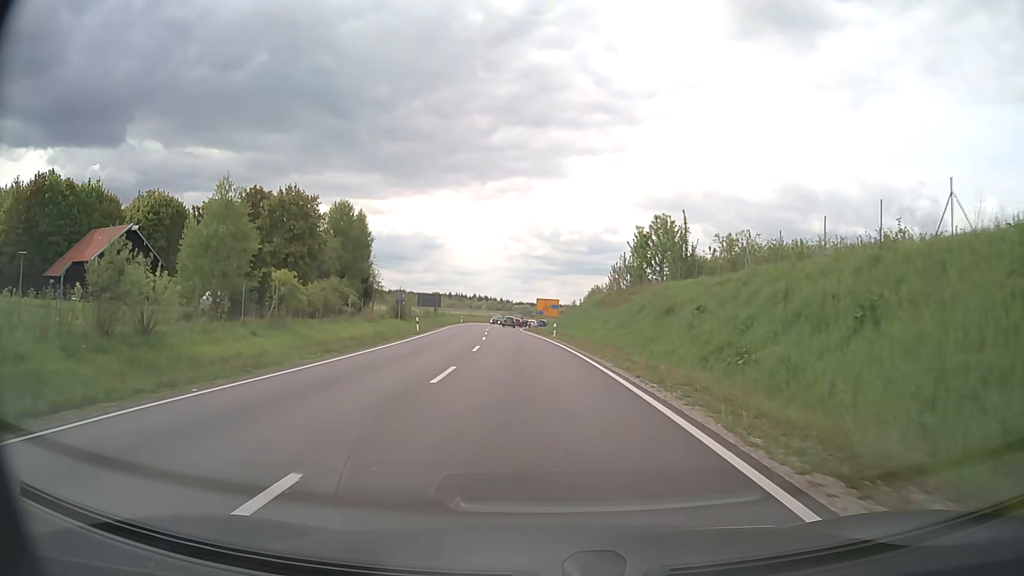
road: primary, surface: asphalt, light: Day
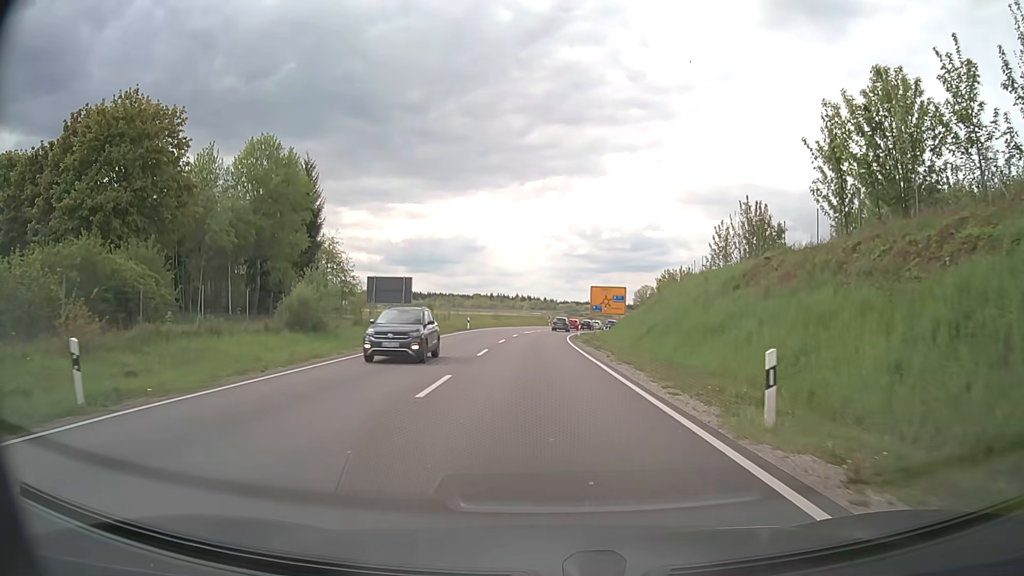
(-1.4, +38.4) m; -4°
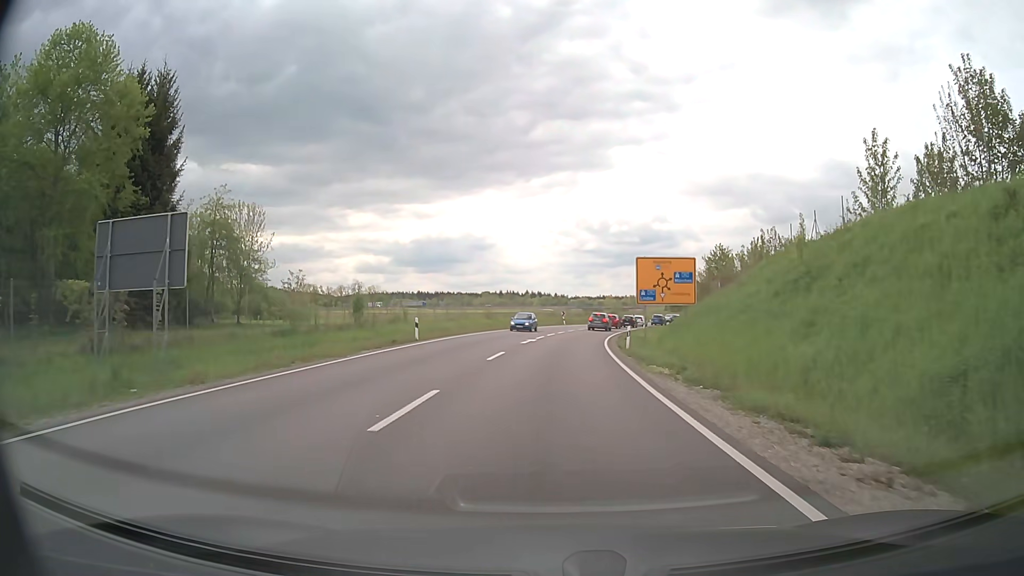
(-0.2, +27.5) m; -1°
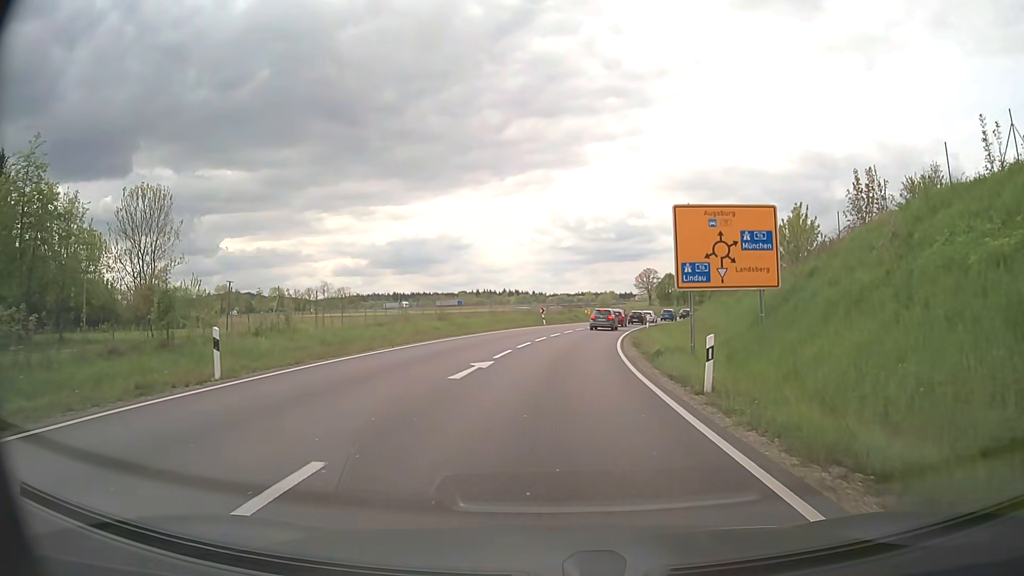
(+0.2, +17.6) m; +2°
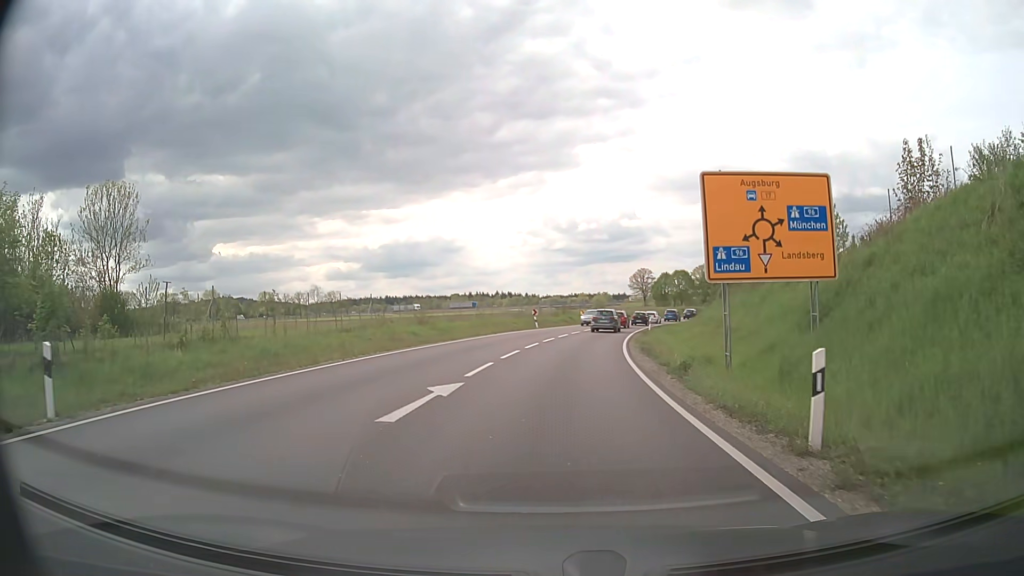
(0.0, +5.2) m; +1°
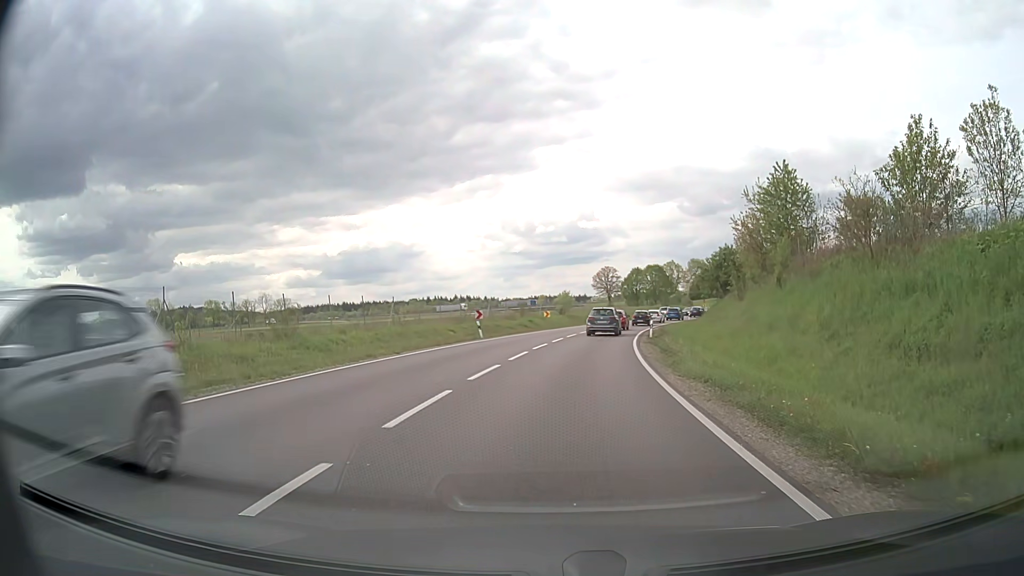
(+0.5, +18.5) m; +4°
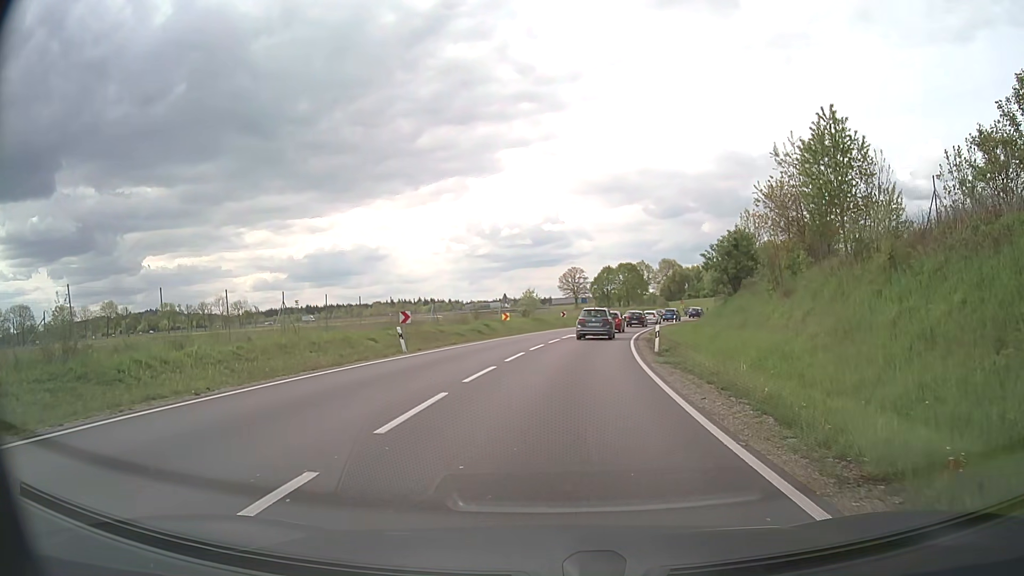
(+0.1, +12.3) m; +2°
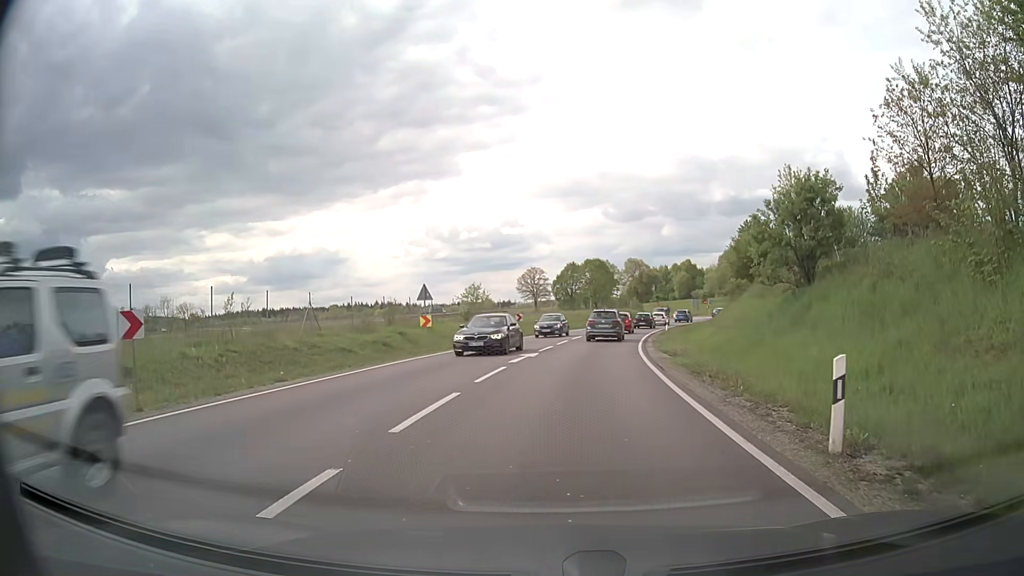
(+0.5, +17.8) m; +3°
